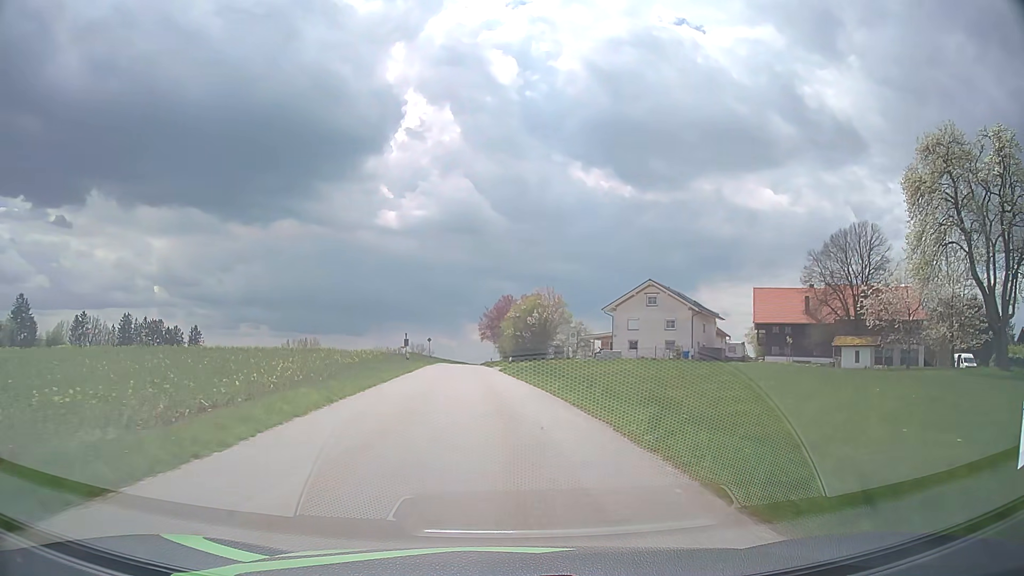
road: tertiary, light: Day
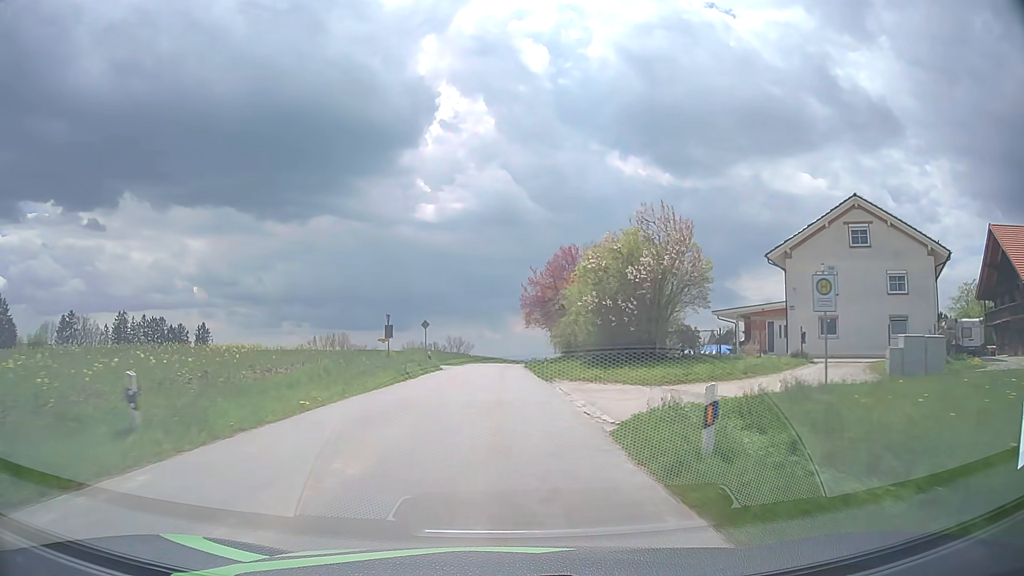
(-1.2, +38.0) m; -4°
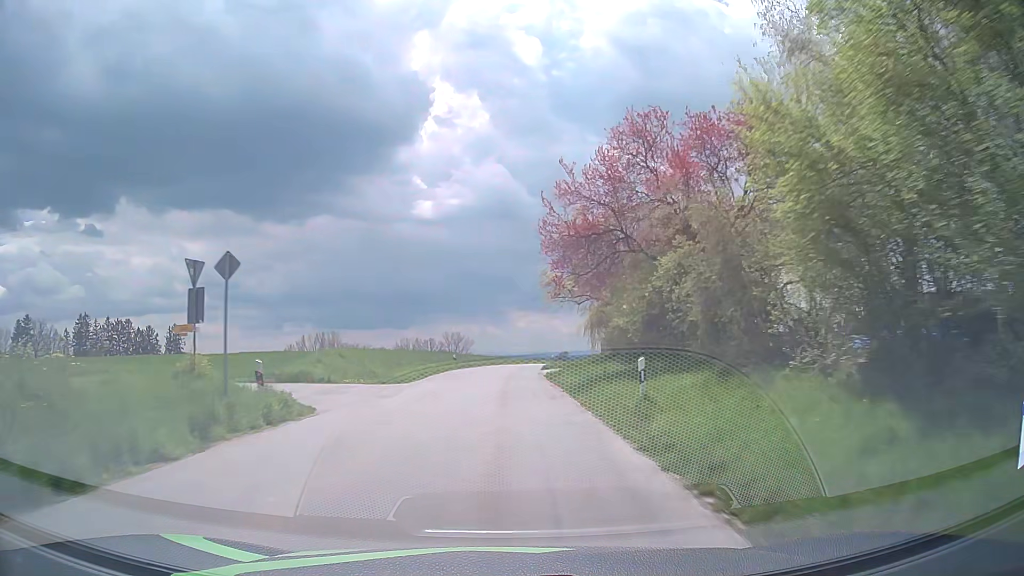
(0.0, +29.6) m; 0°
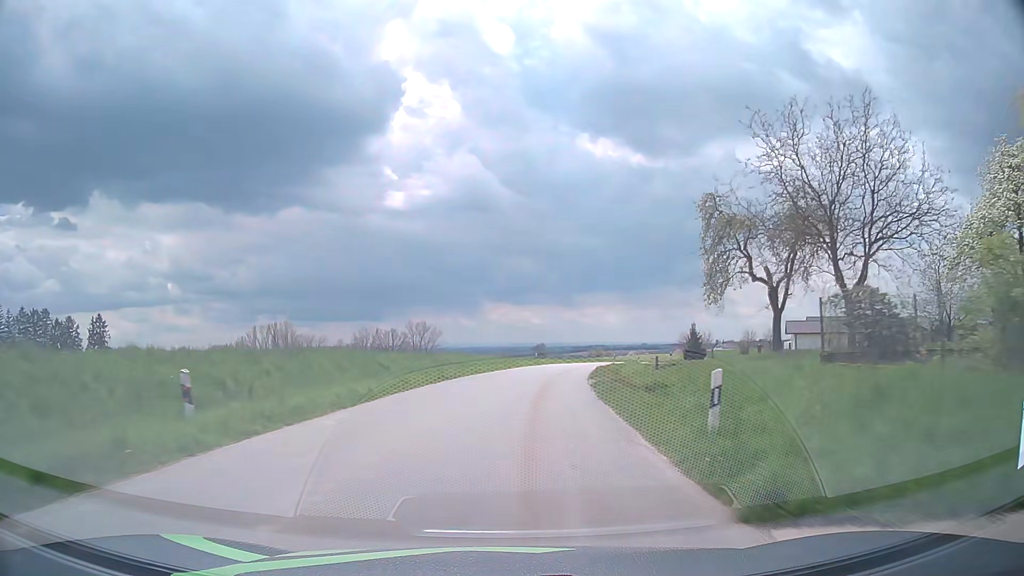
(+0.2, +40.0) m; +2°
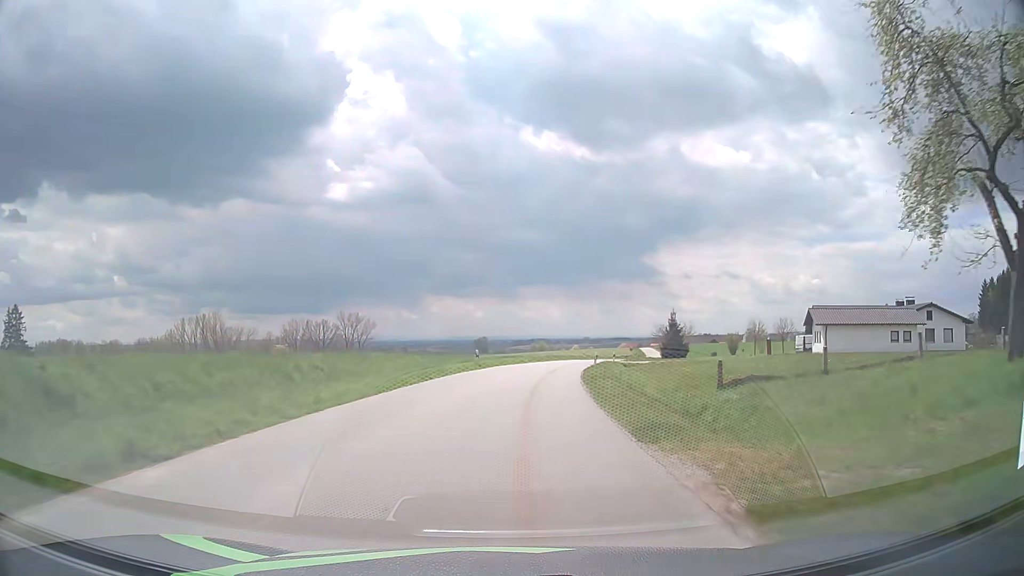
(+0.8, +20.0) m; +5°
